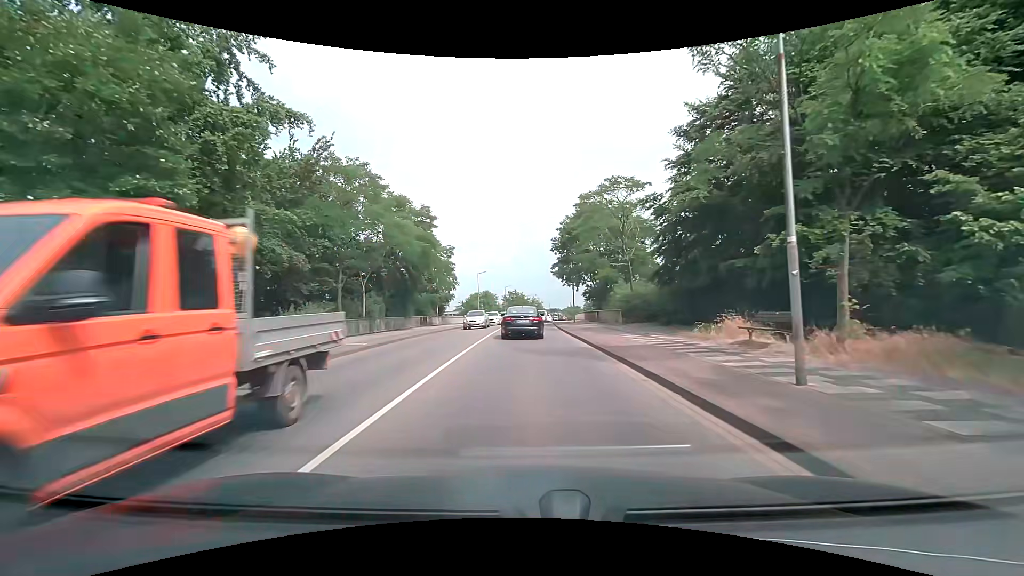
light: Day
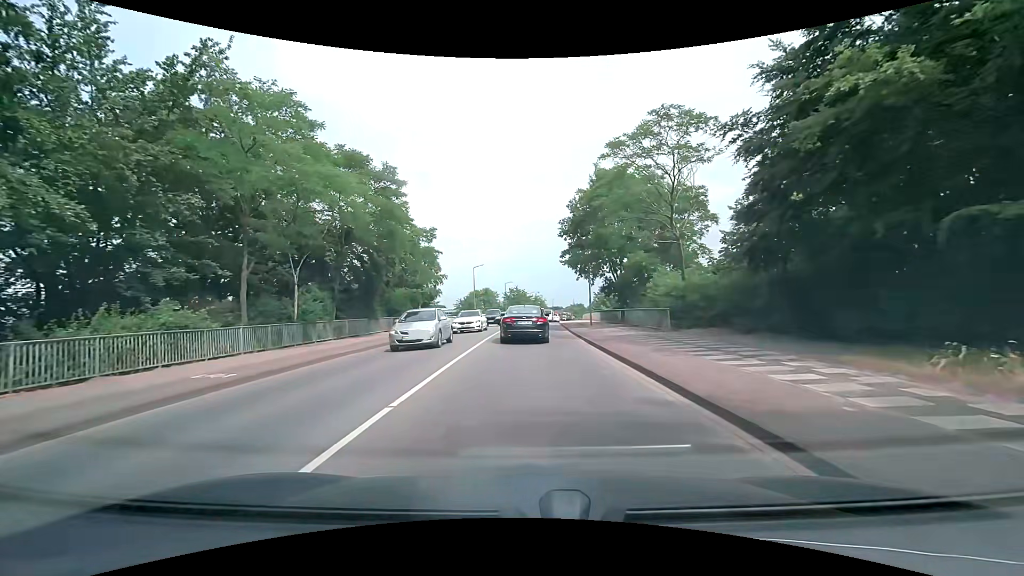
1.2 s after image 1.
(-0.1, +9.9) m; -1°
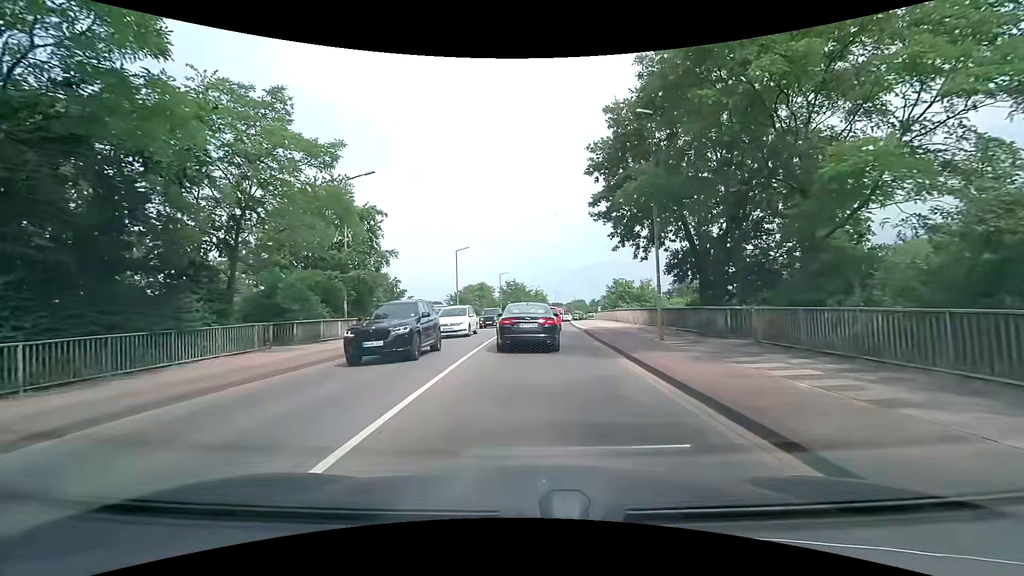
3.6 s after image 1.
(+0.1, +17.8) m; 0°
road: secondary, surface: asphalt
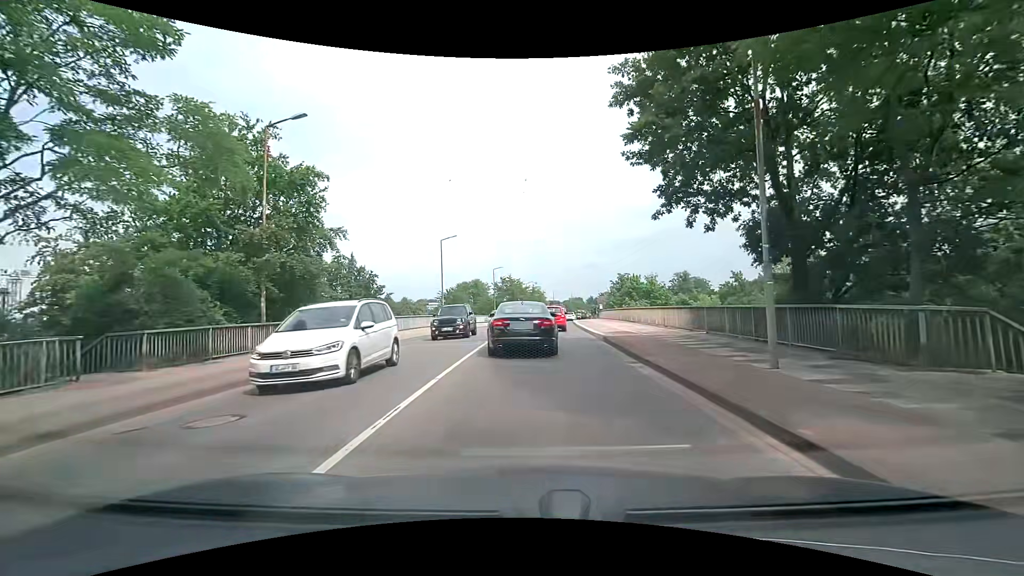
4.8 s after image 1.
(+0.1, +7.6) m; +1°
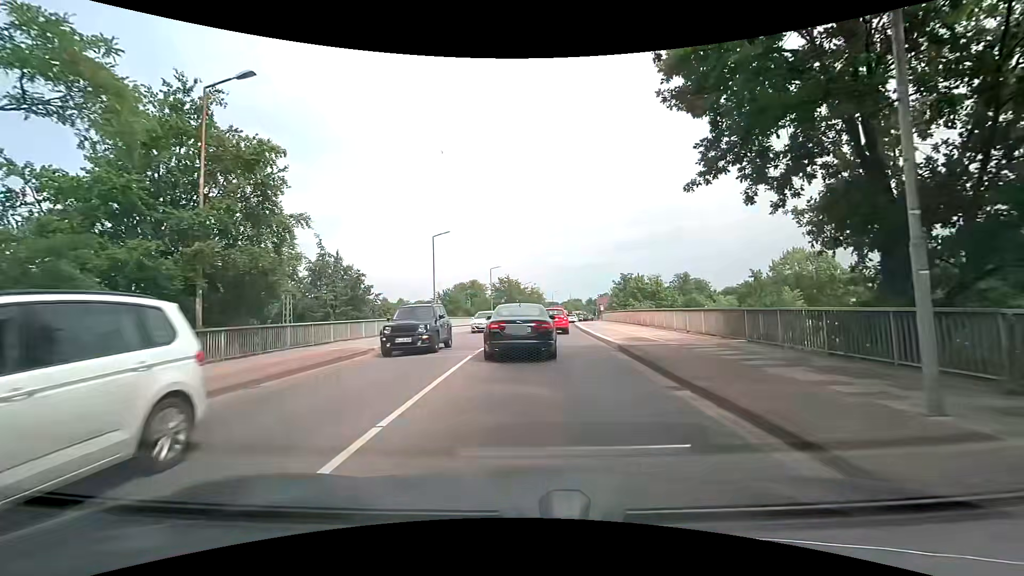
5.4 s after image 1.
(0.0, +3.4) m; -1°
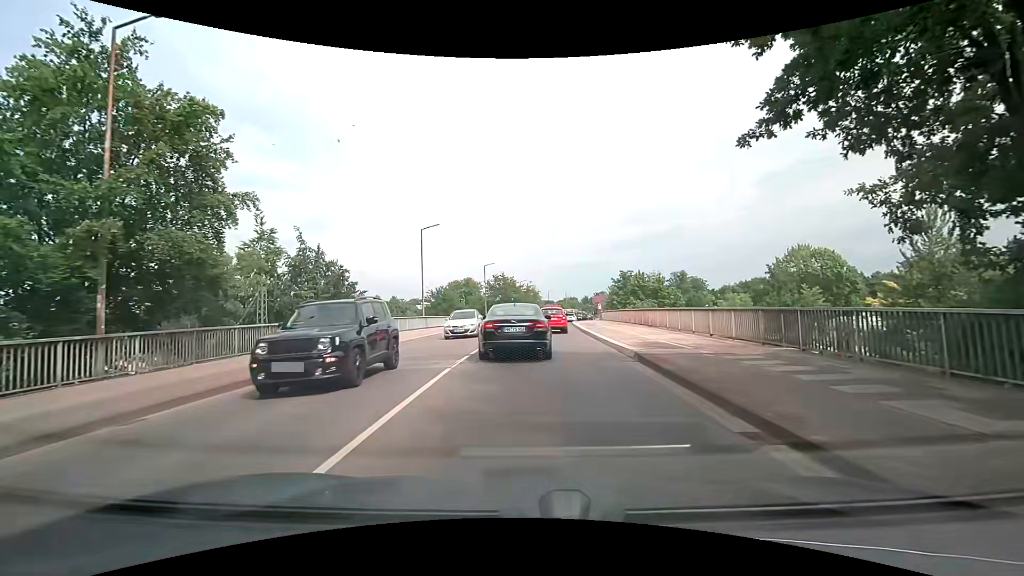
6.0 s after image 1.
(0.0, +3.1) m; +1°
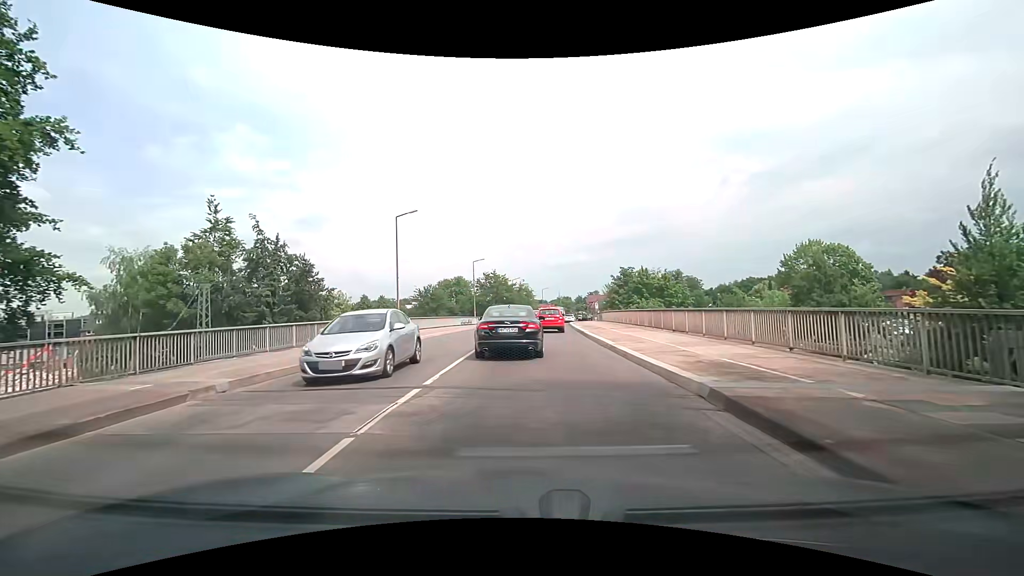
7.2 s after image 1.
(0.0, +5.8) m; -1°
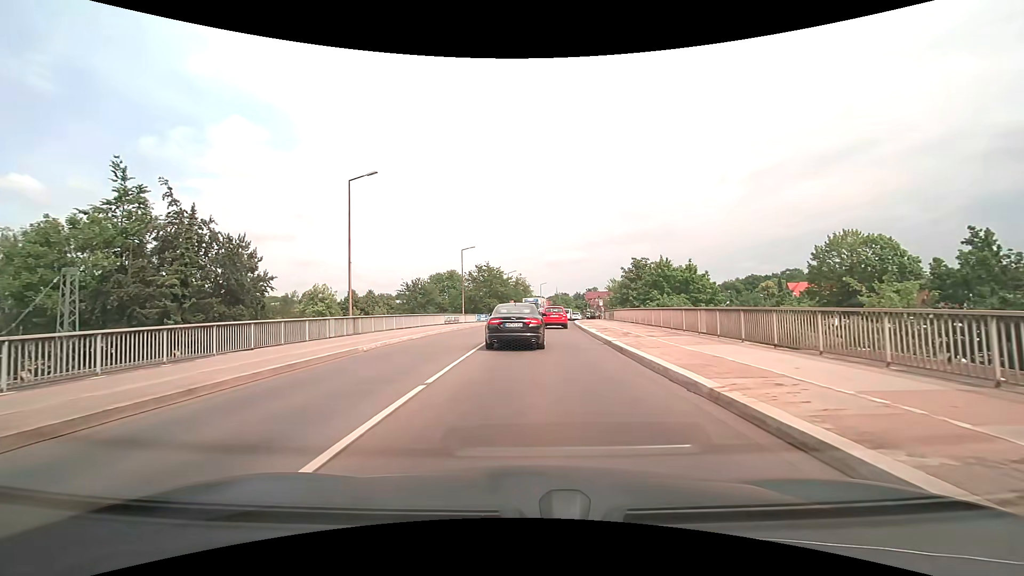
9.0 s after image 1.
(+0.2, +9.3) m; +2°
(0, +10) (0, +20) (+1, +30) (+1, +40) (+2, +50) (+3, +60) (+4, +70) (+6, +80) (+7, +90) (+9, +99) m
